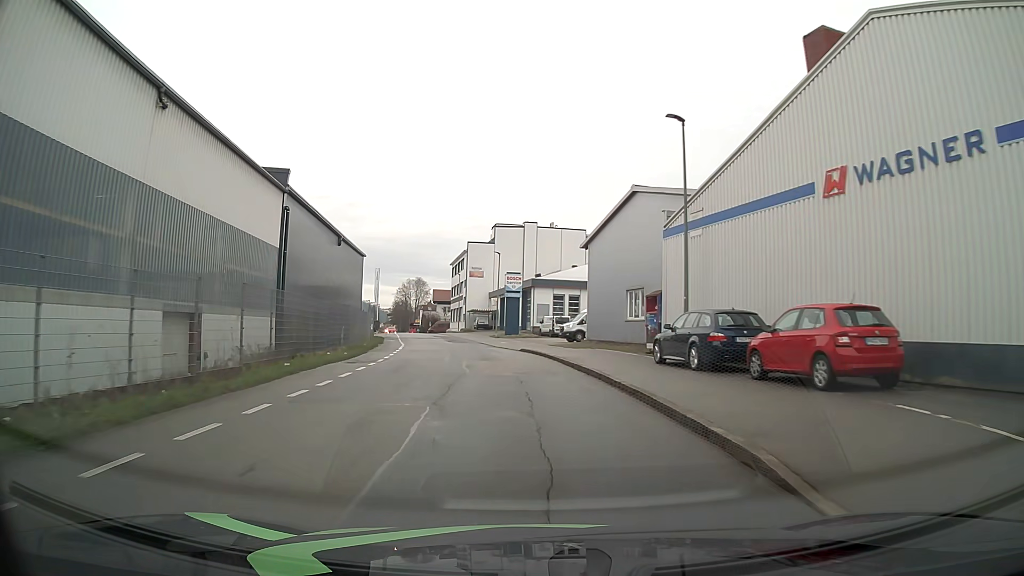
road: residential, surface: asphalt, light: Day
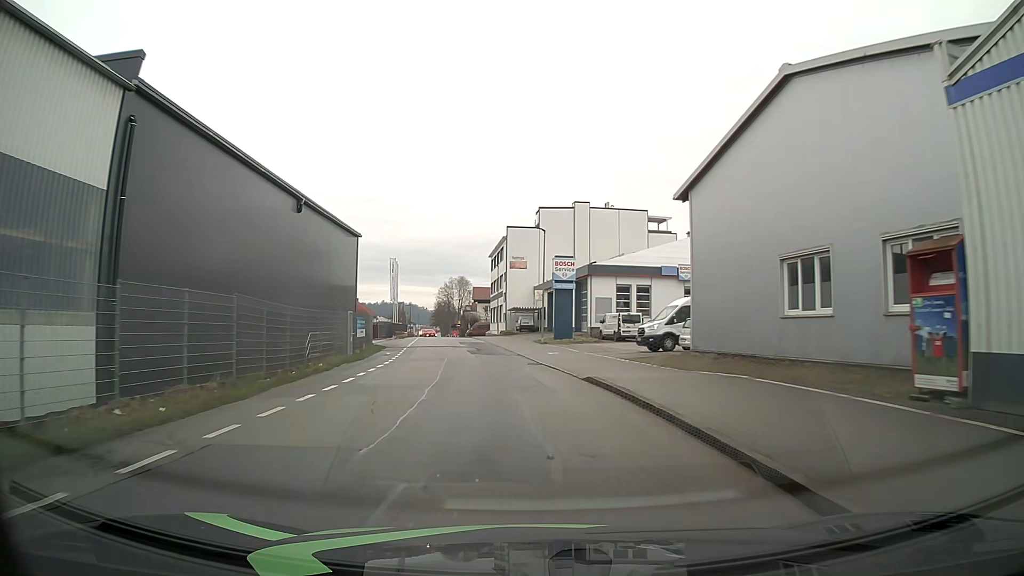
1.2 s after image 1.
(-0.5, +16.1) m; -4°
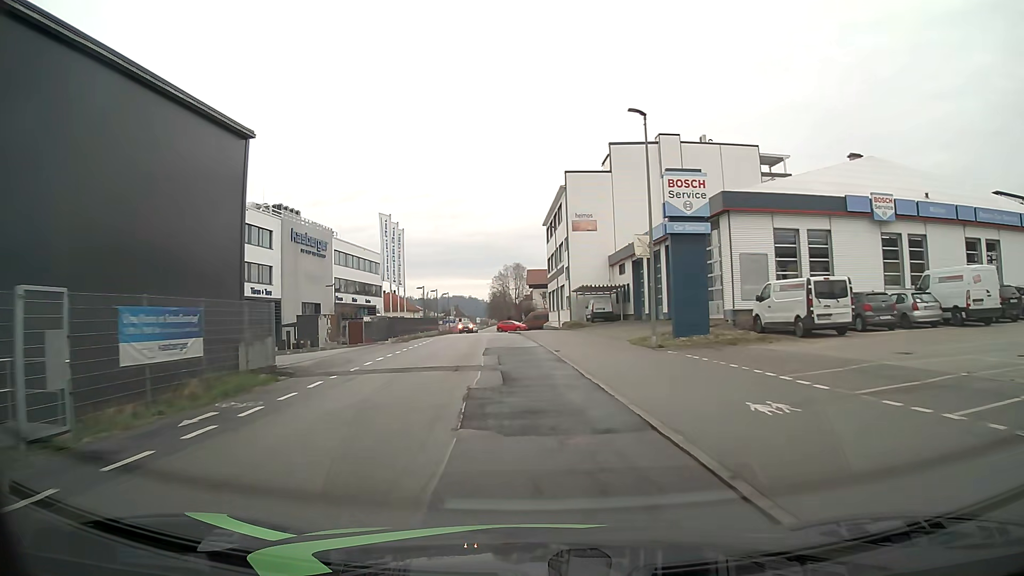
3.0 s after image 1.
(-1.2, +24.3) m; -5°
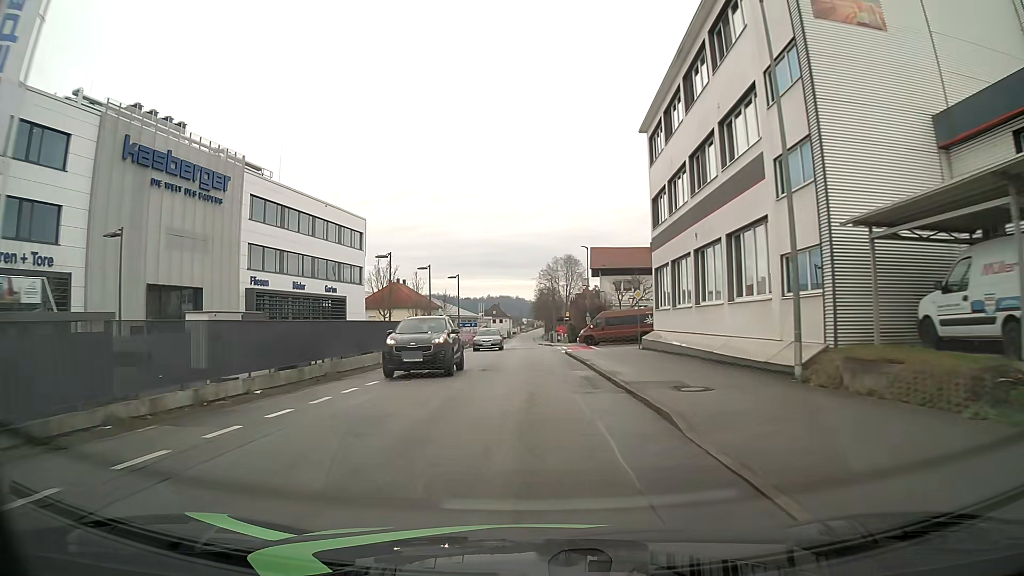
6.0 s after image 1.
(-1.9, +40.8) m; -4°
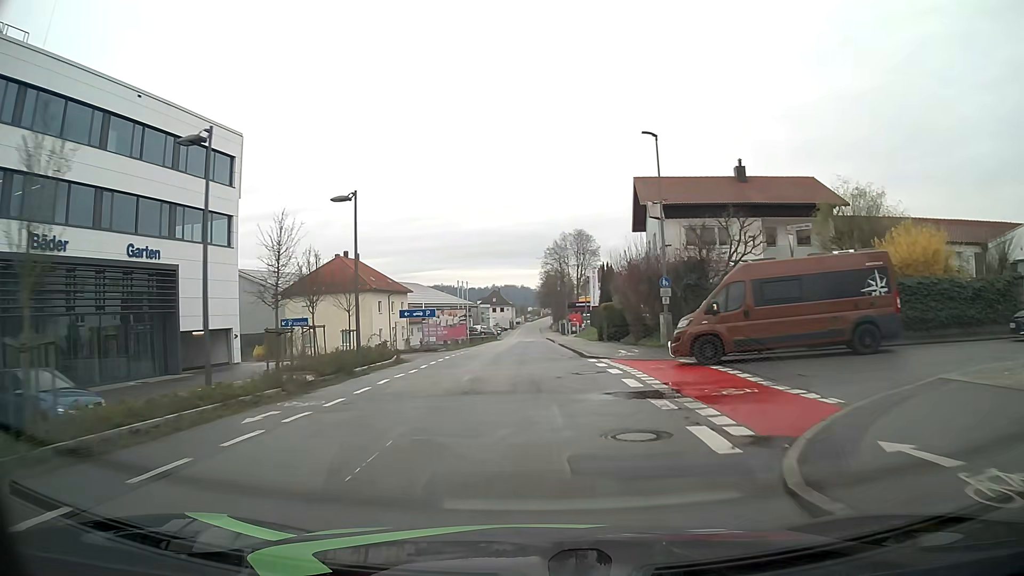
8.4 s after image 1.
(-0.1, +32.7) m; 0°
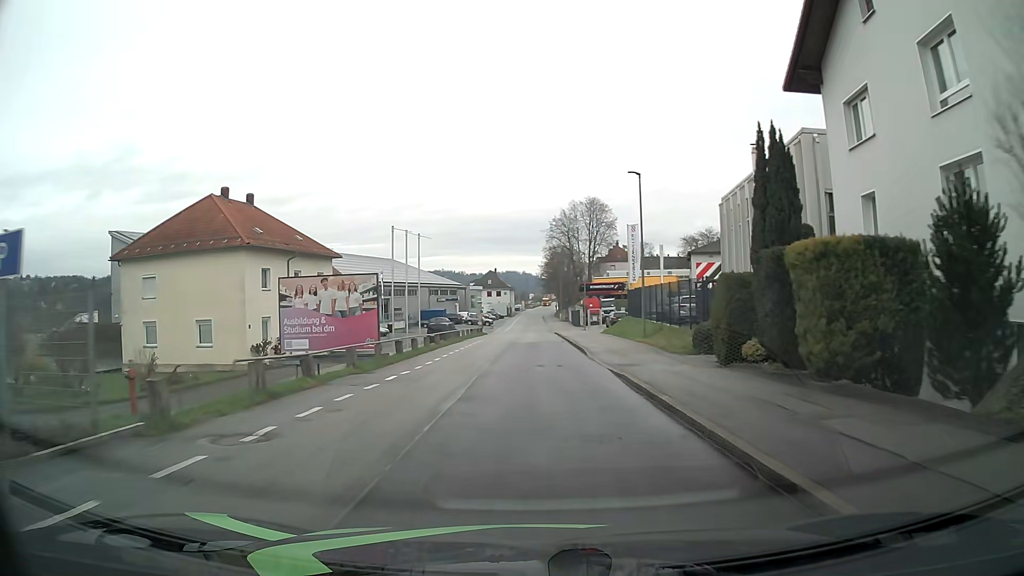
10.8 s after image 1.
(-0.4, +32.2) m; -1°
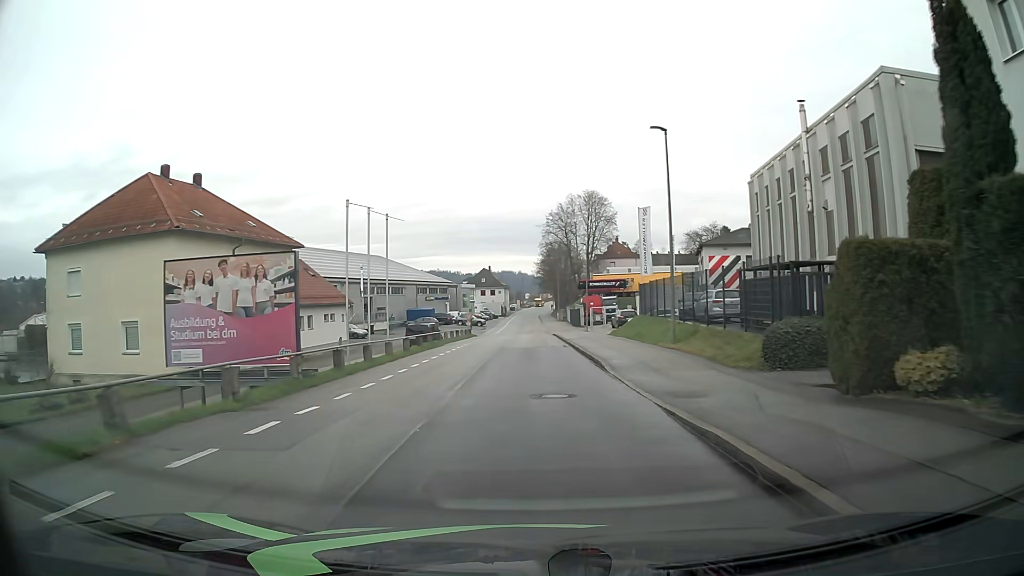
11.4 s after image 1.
(+0.1, +7.8) m; +1°
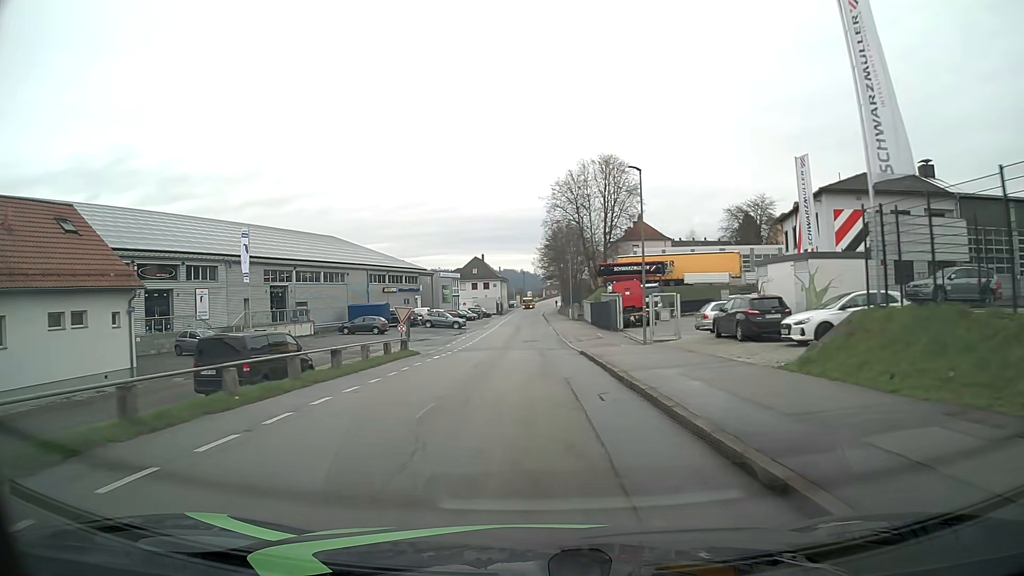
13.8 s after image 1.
(0.0, +31.5) m; -1°
(0, +10) (0, +20) (0, +30) (0, +40) (0, +50) (0, +60) (0, +70) (+1, +80) (+1, +90) (+1, +100) m
